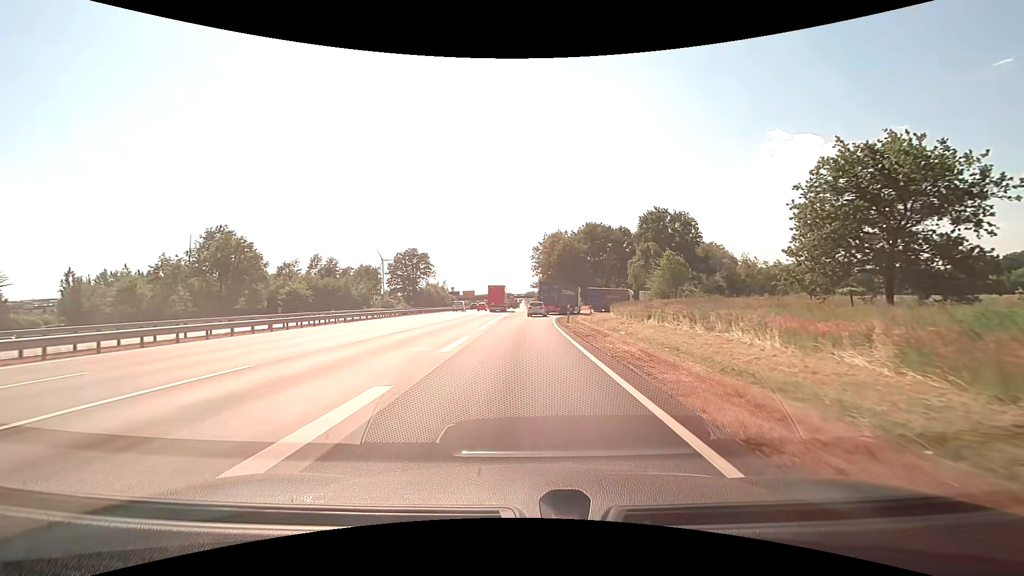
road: motorway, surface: concrete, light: Day
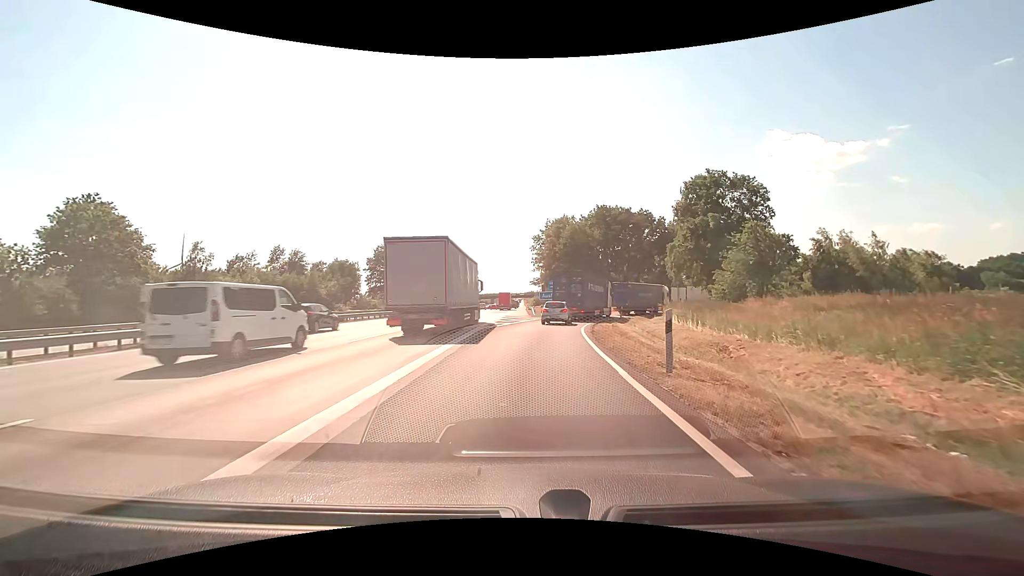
(-0.1, +22.5) m; 0°
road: motorway_link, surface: asphalt
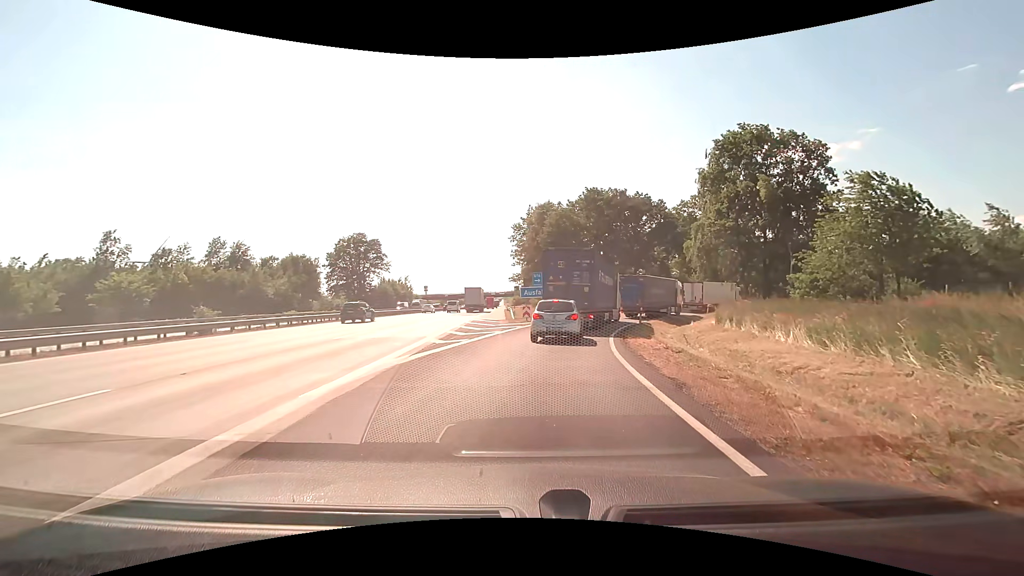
(+0.3, +15.1) m; +3°
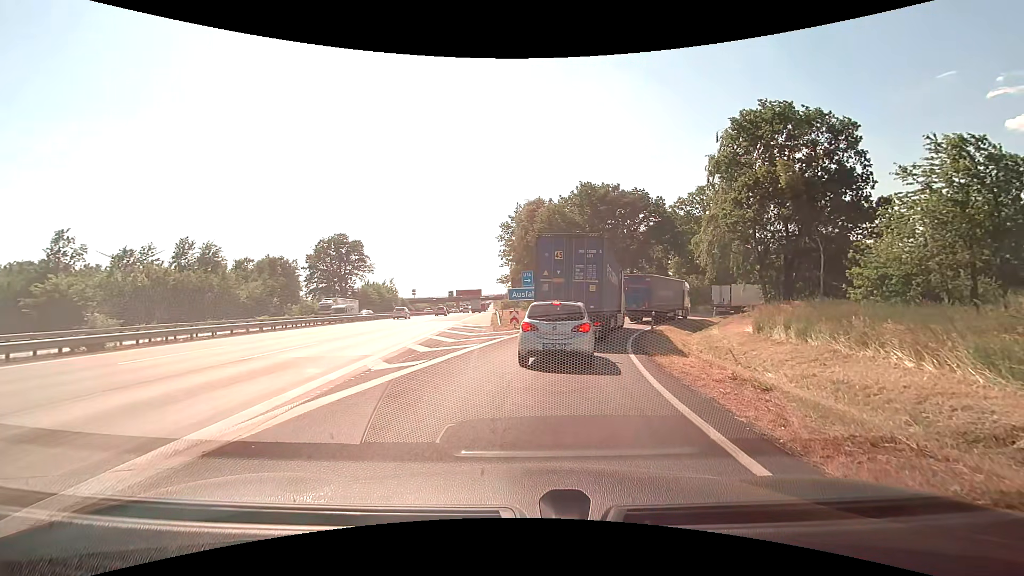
(0.0, +5.8) m; 0°
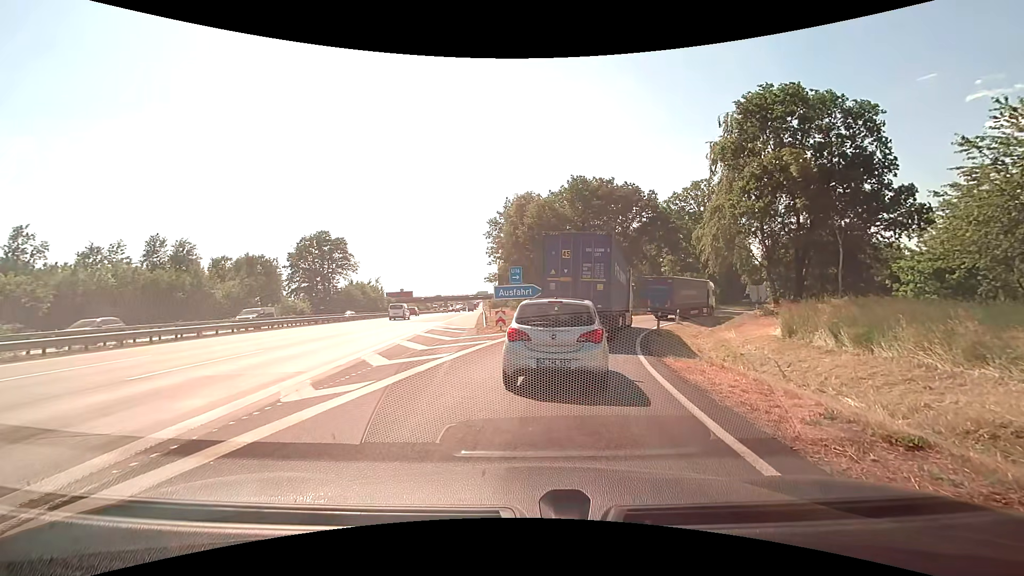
(0.0, +3.4) m; -1°
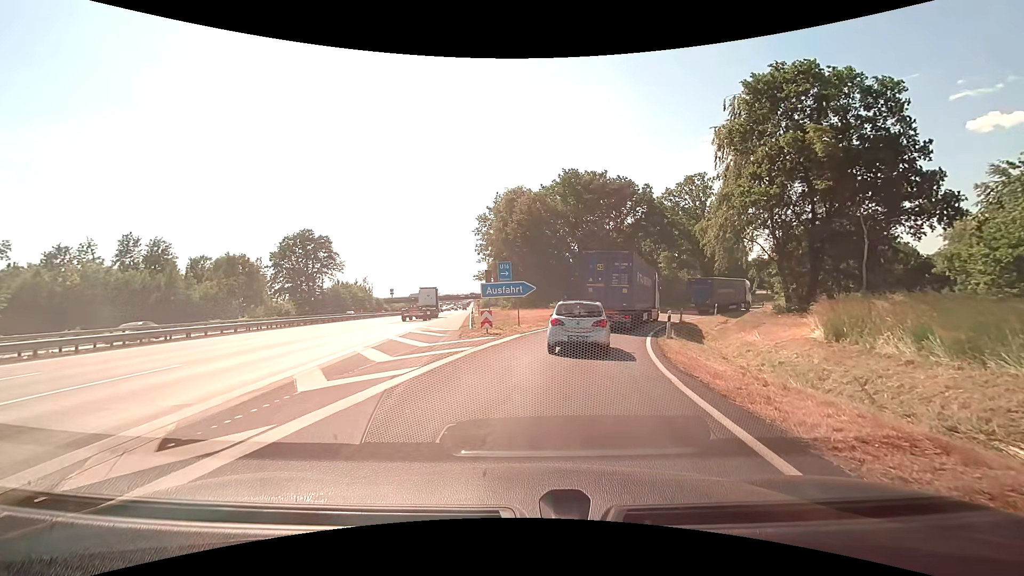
(+0.1, +3.4) m; +2°
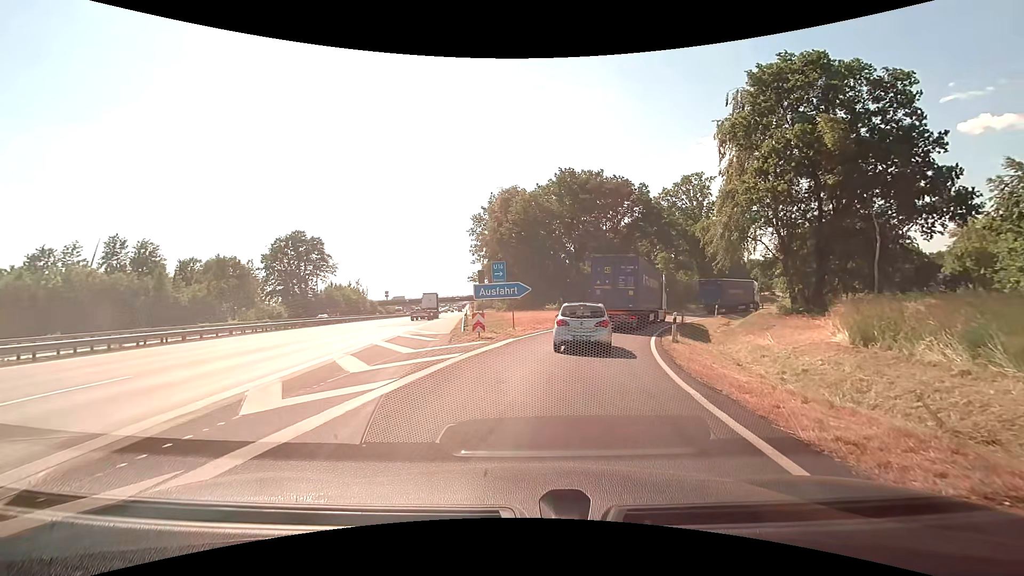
(0.0, +1.5) m; +2°
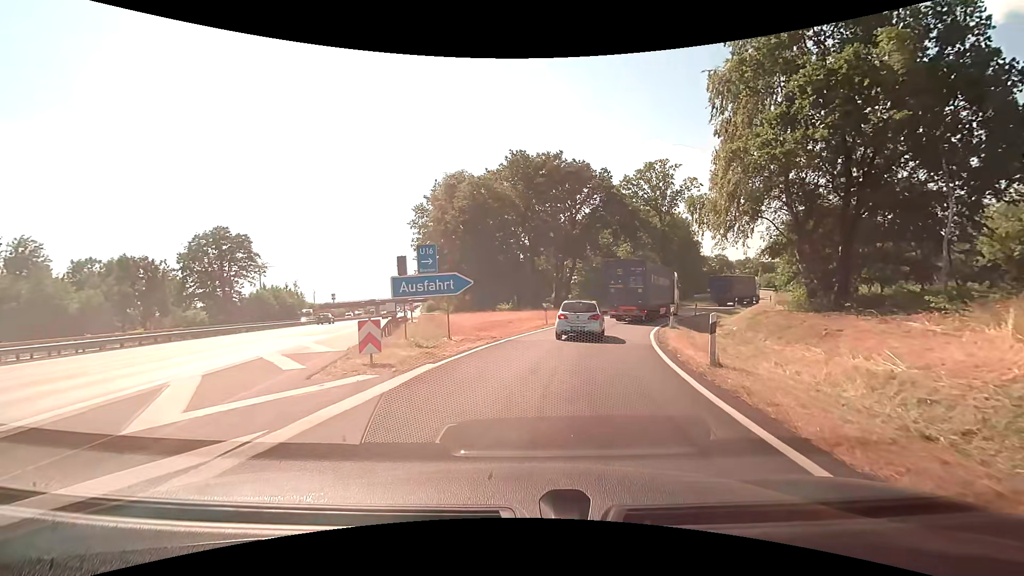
(+0.4, +8.7) m; +5°
(0, +10) (+2, +20) (+4, +30) (+7, +39) (+12, +48) (+17, +57) (+23, +65) (+28, +73) (+34, +81) (+40, +89) m
